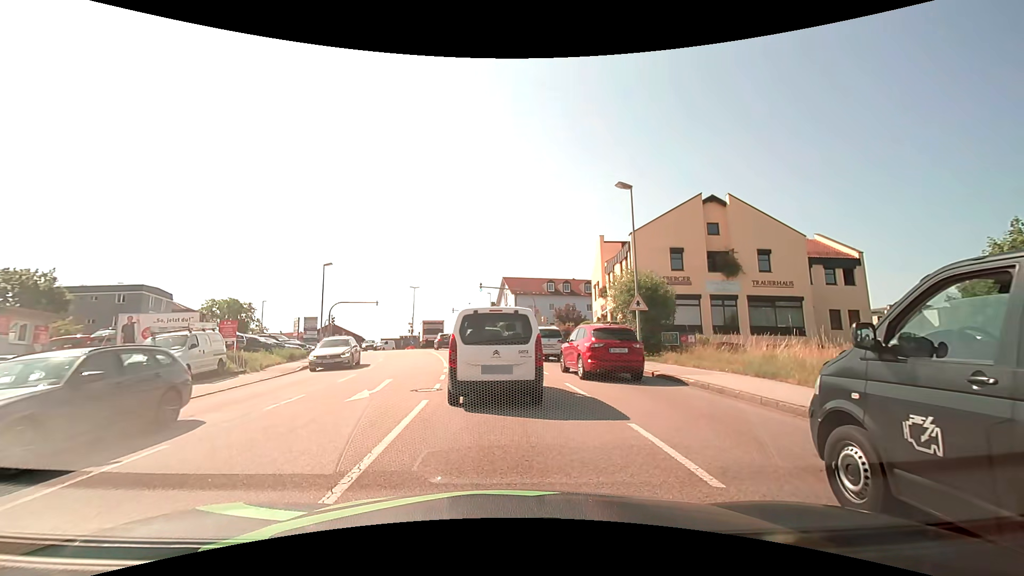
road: tertiary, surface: asphalt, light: Day
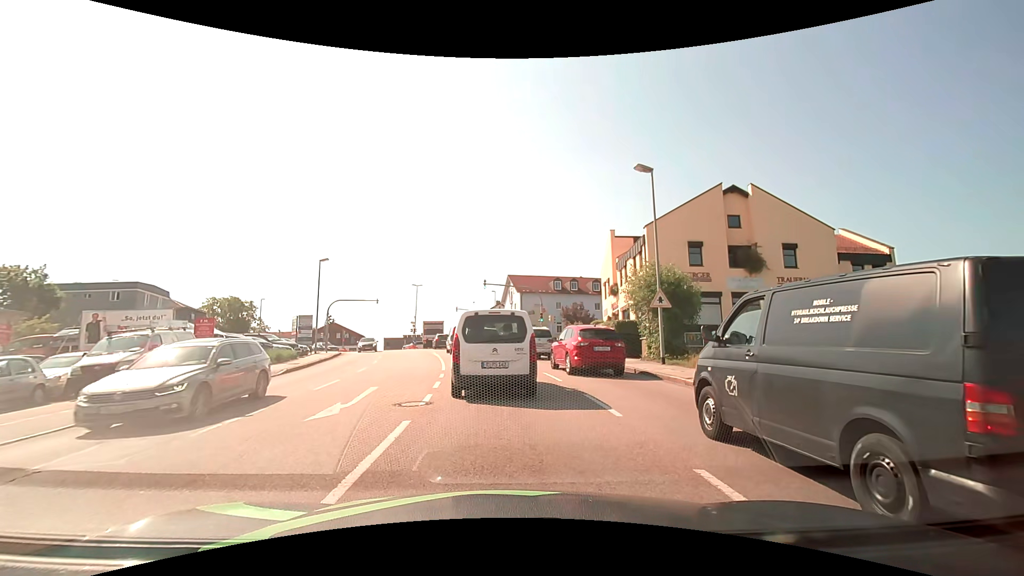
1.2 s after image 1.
(0.0, +2.6) m; -1°
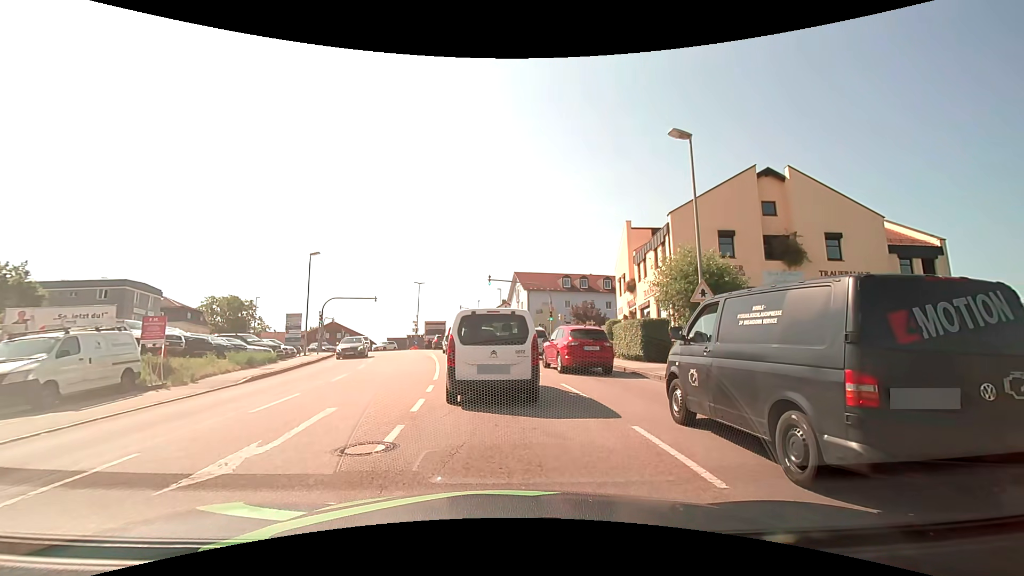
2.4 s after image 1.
(0.0, +3.8) m; 0°
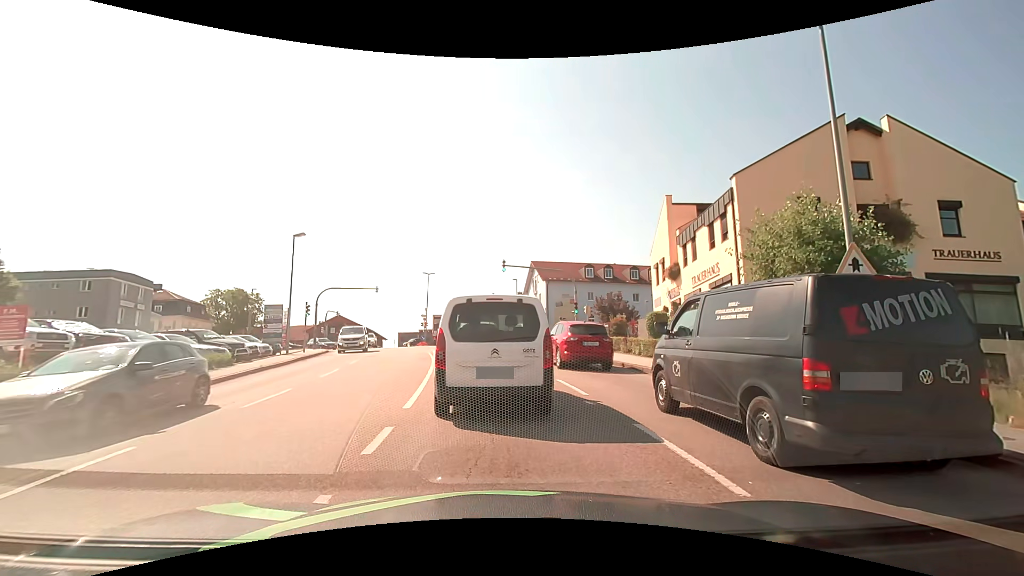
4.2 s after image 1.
(-0.1, +6.2) m; -2°
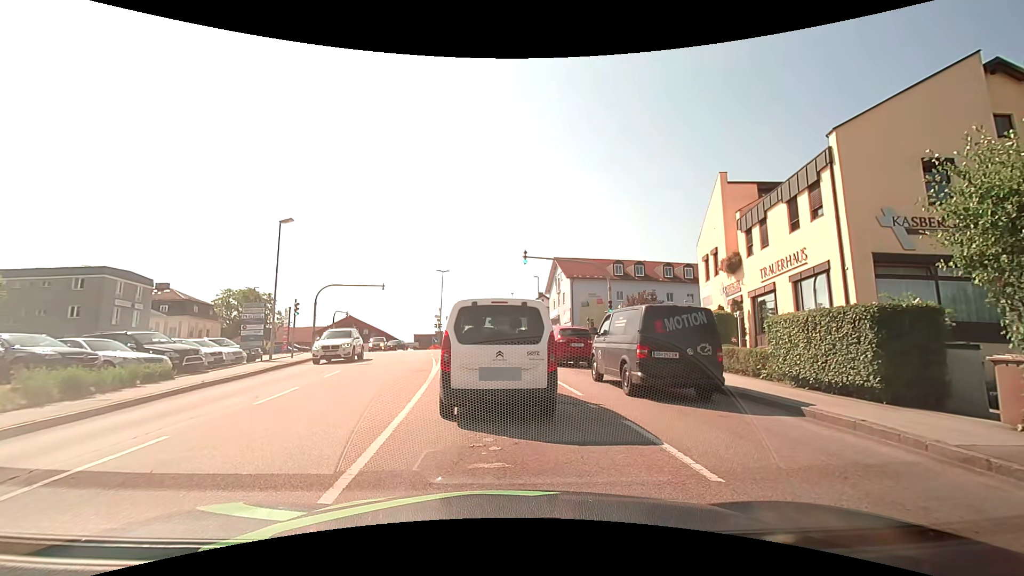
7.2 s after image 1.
(-0.1, +5.3) m; -1°
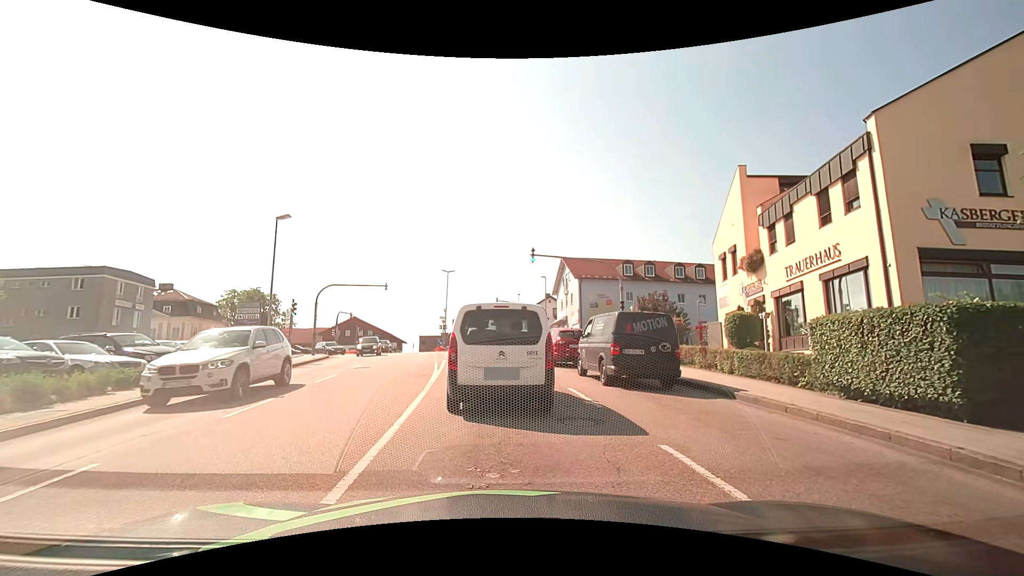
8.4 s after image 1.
(0.0, +1.5) m; 0°
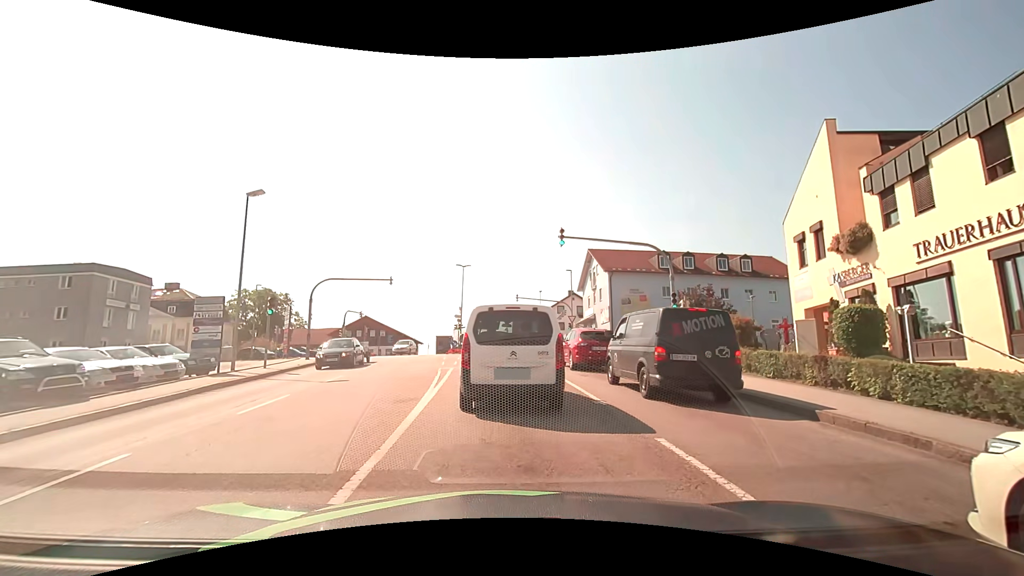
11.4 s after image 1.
(-0.3, +5.8) m; -5°
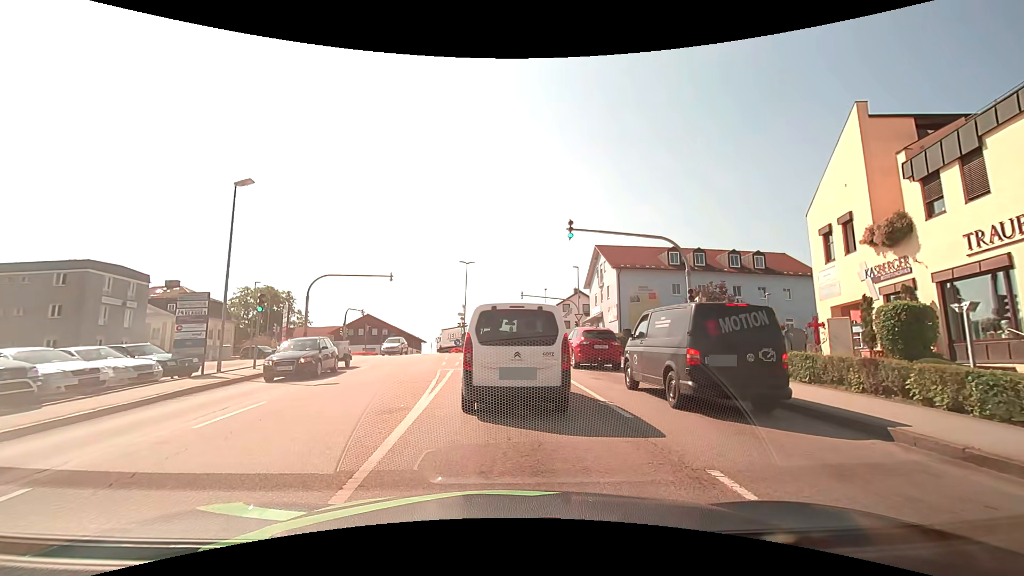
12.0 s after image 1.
(0.0, +1.5) m; 0°
(0, +10) (0, +20) (-1, +30) (-1, +40) (-2, +50) (-2, +60) (-7, +69) (-16, +73) (-26, +74) (-36, +74) m
